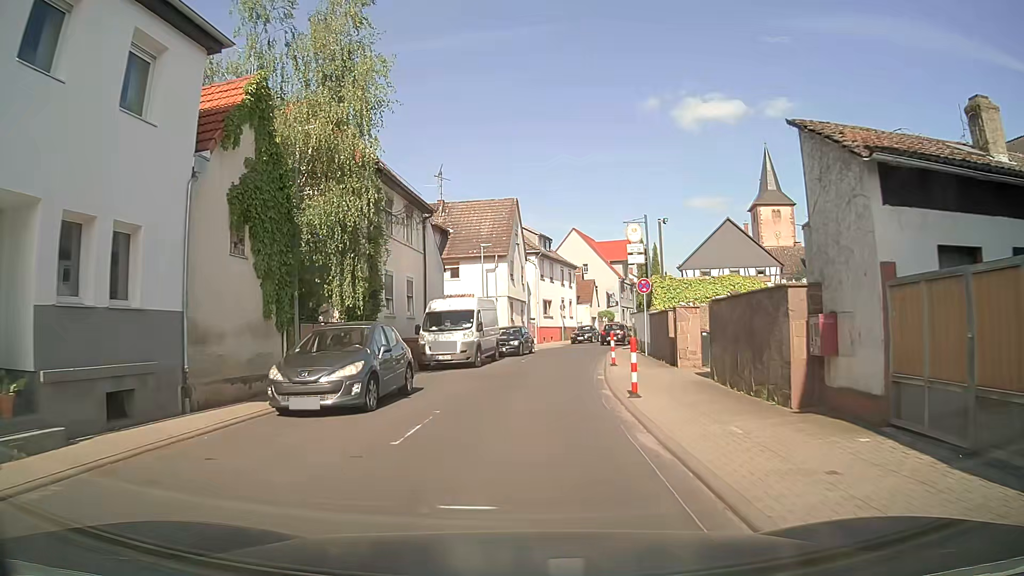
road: unclassified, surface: asphalt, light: Day
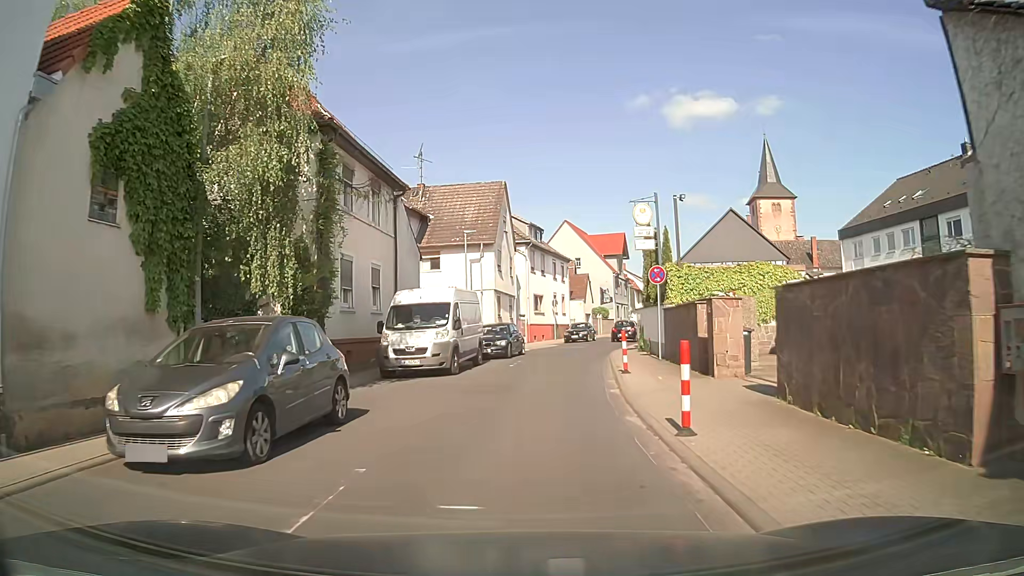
(+0.1, +4.6) m; +3°
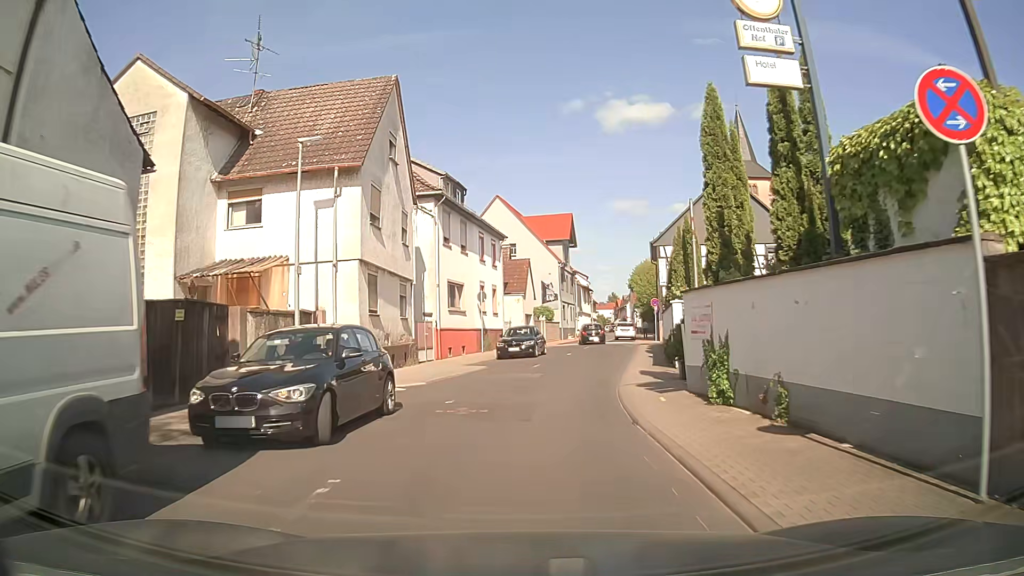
(+0.9, +18.4) m; +5°
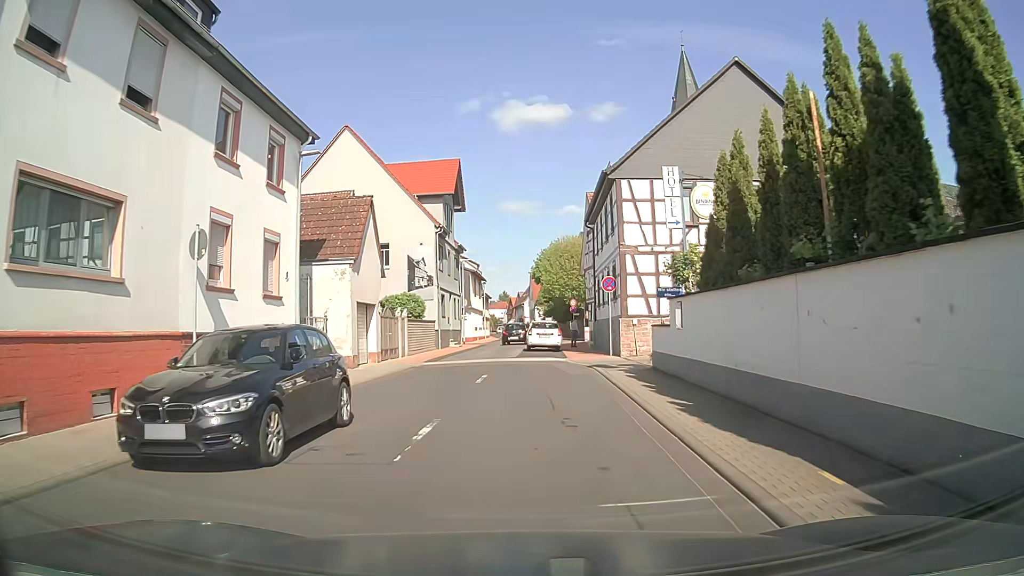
(+2.0, +23.0) m; +10°
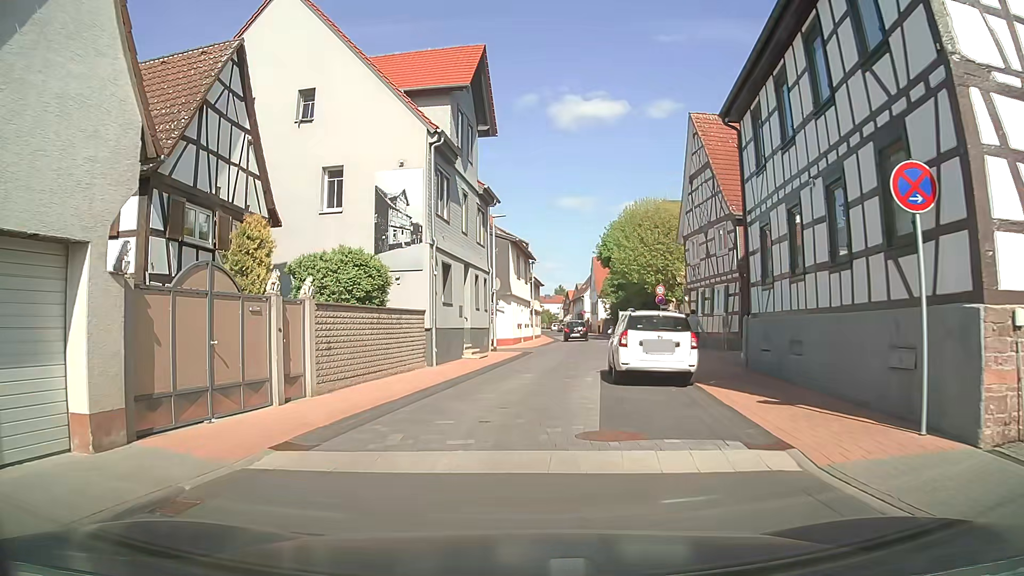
(-0.1, +18.8) m; -4°
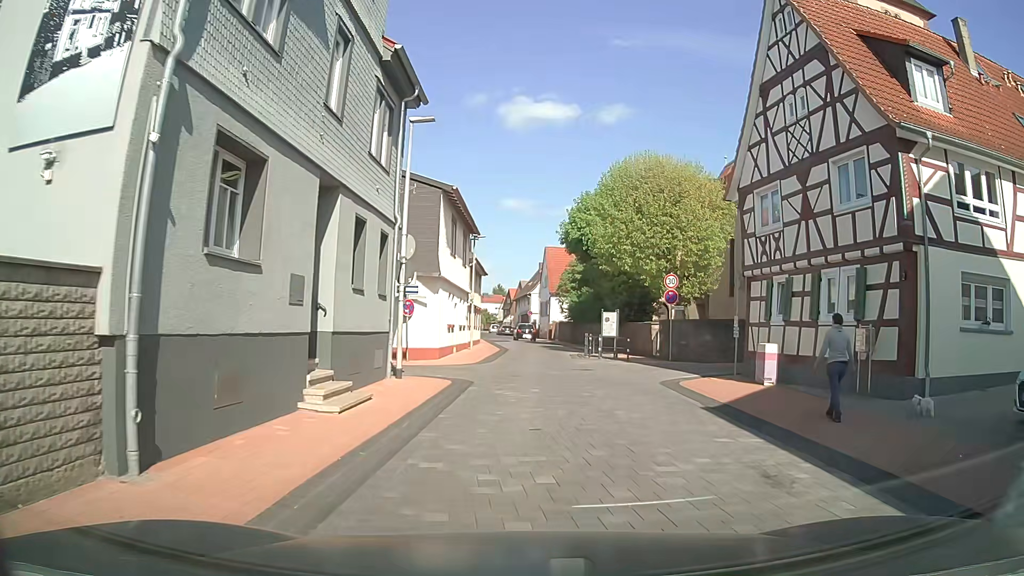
(-0.1, +15.1) m; +5°
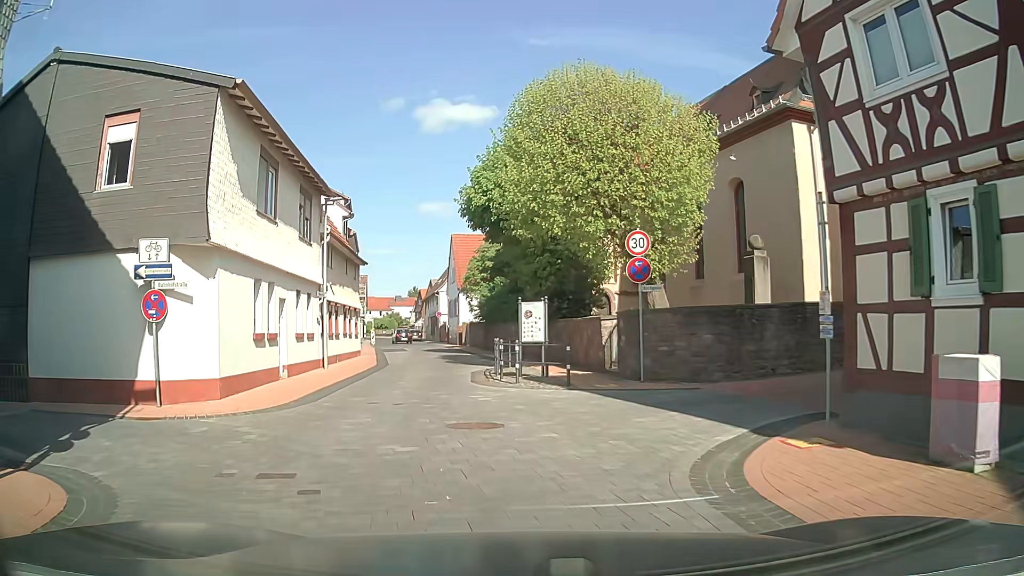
(+1.0, +11.7) m; +7°
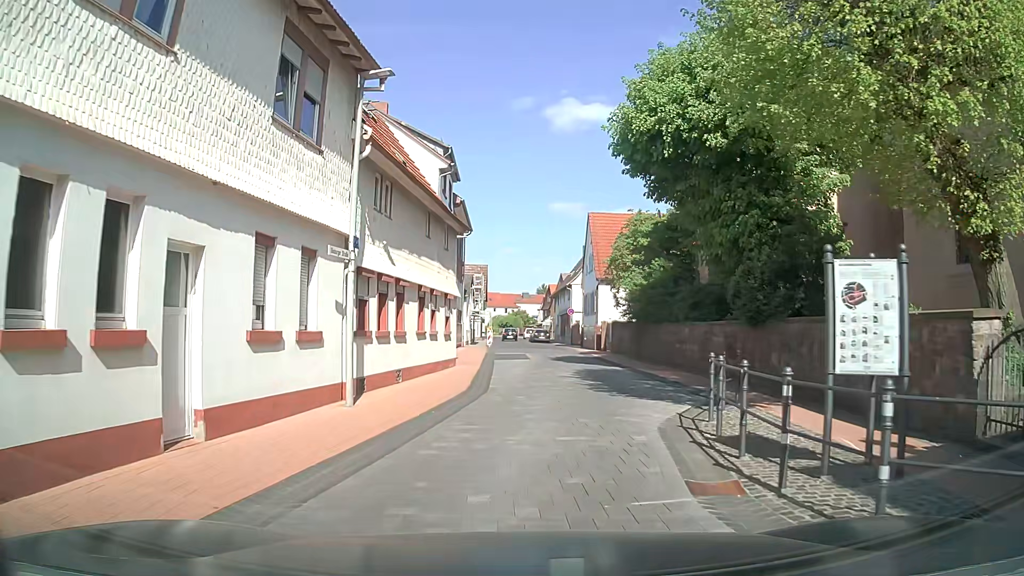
(-1.4, +11.8) m; -11°
(+1, +10) (+2, +20) (+2, +30) (+3, +40) (+2, +50) (+1, +60) (0, +70) (0, +80) (-1, +90) (-2, +100) m
